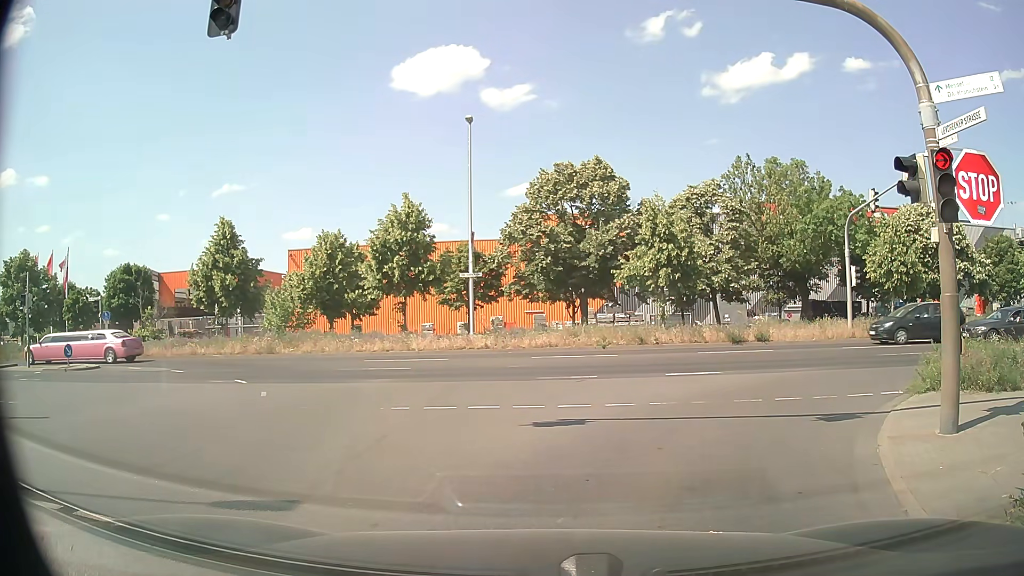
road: tertiary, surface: asphalt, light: Day
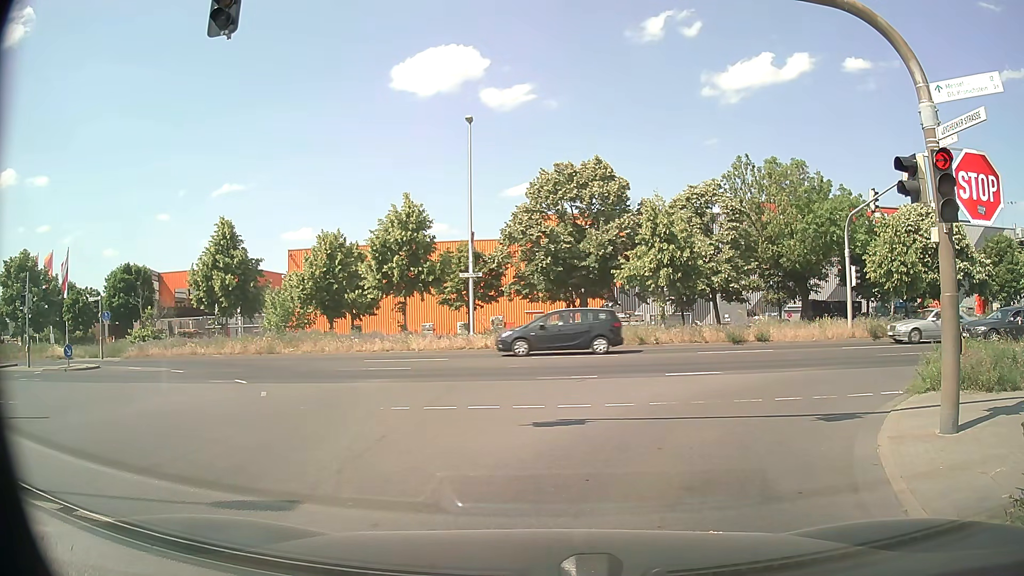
(0.0, 0.0) m; 0°
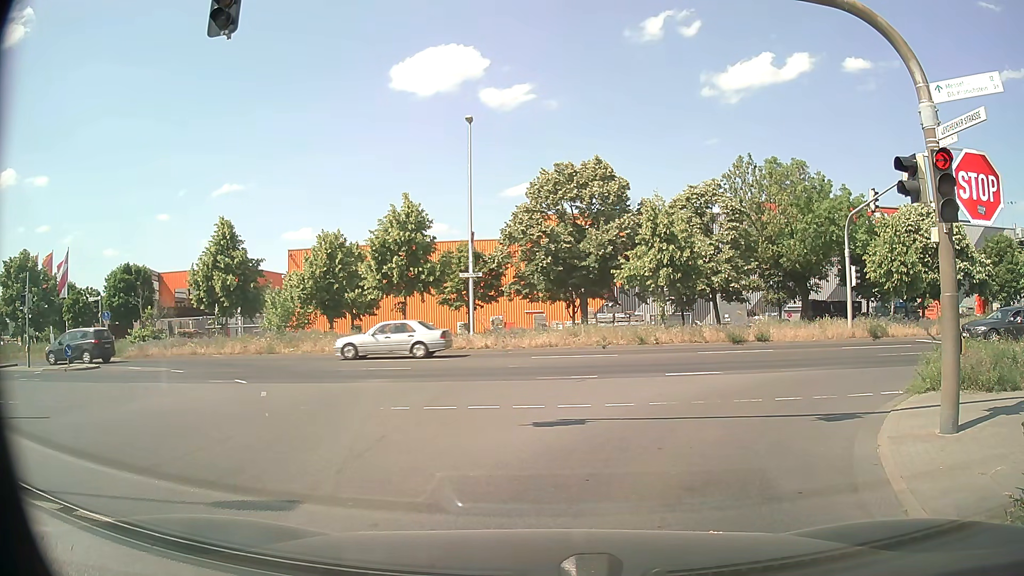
(0.0, 0.0) m; 0°
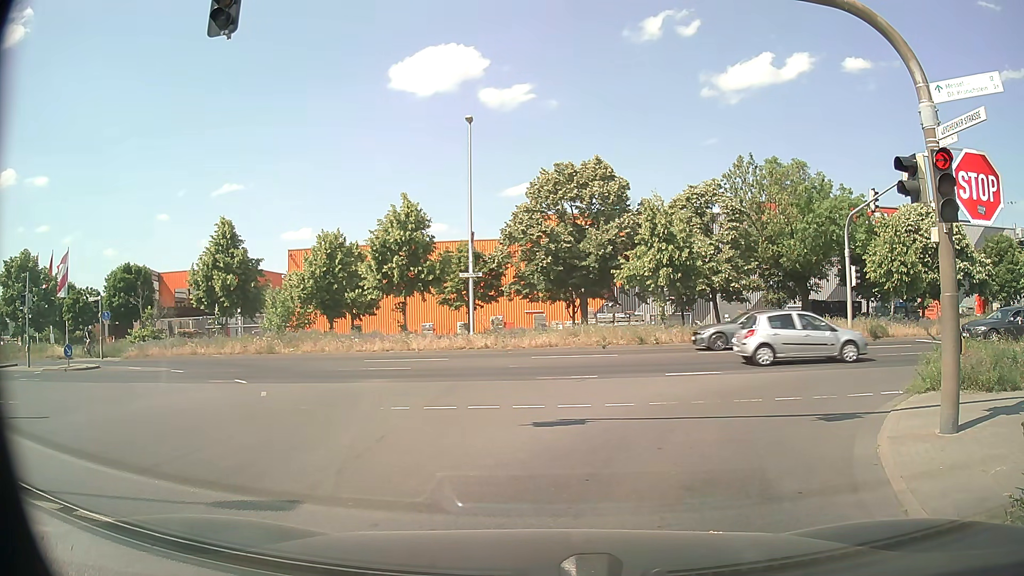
(0.0, 0.0) m; 0°
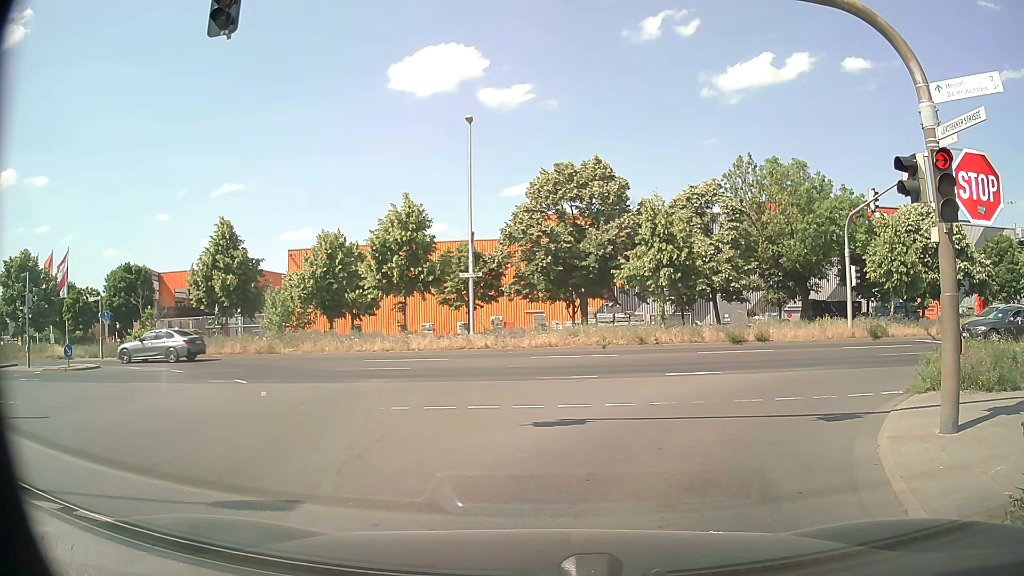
(0.0, 0.0) m; 0°
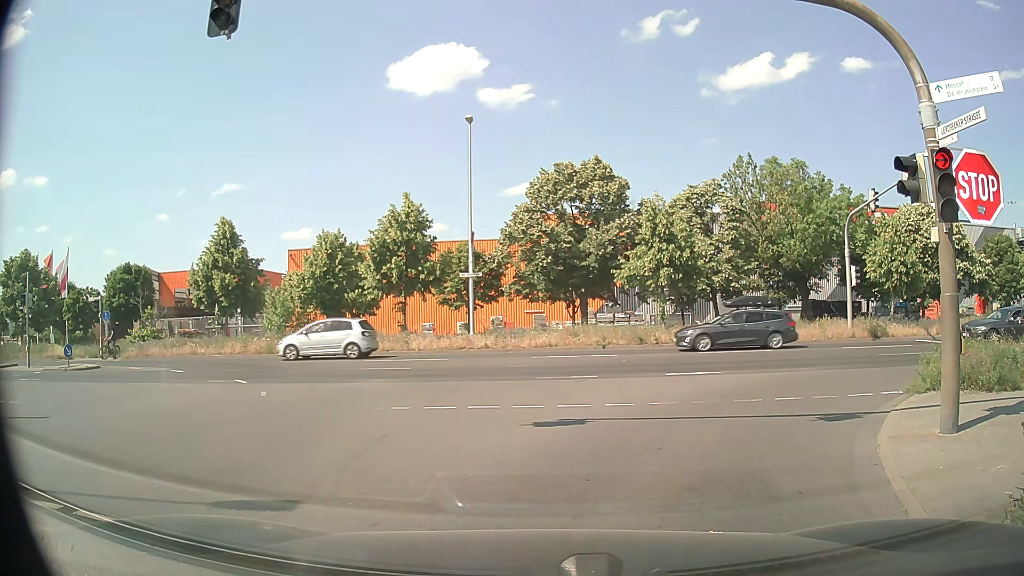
(0.0, 0.0) m; 0°
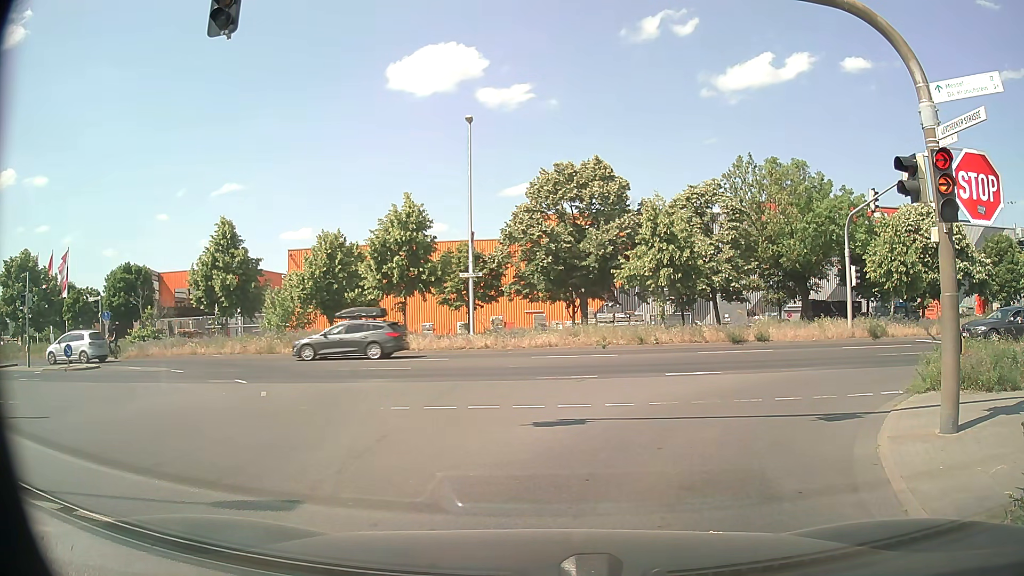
(0.0, 0.0) m; 0°
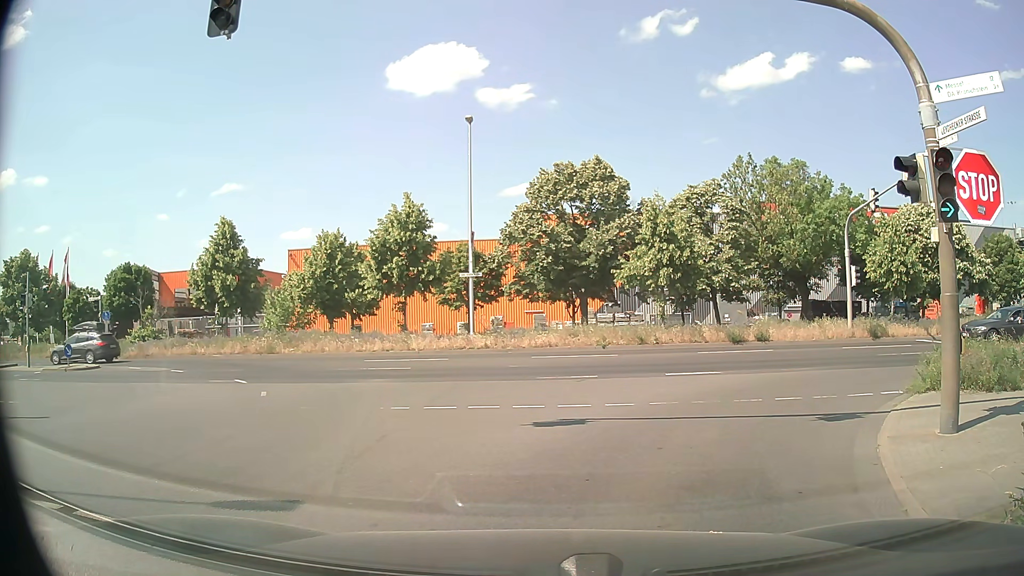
(0.0, 0.0) m; 0°
